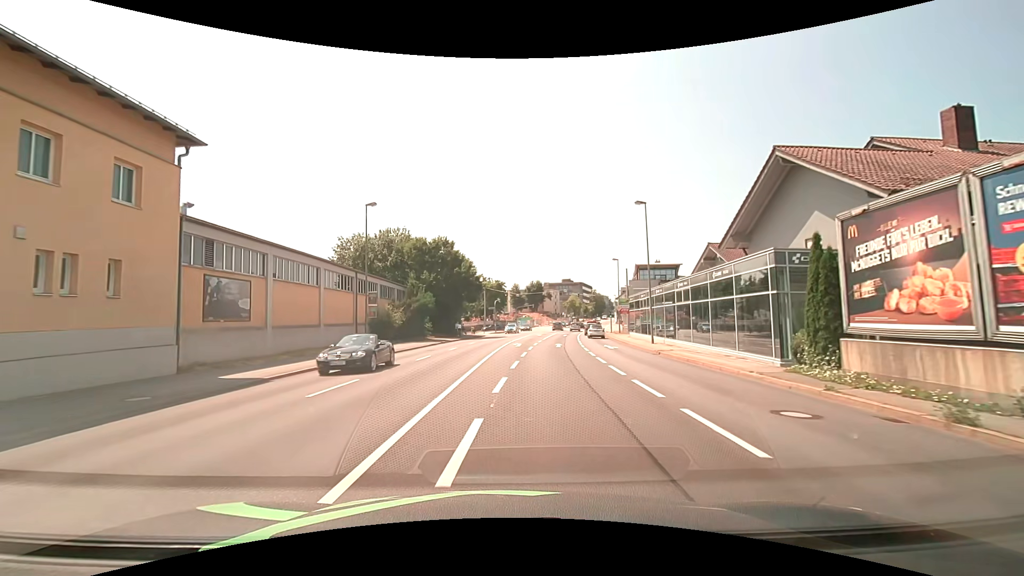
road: primary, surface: asphalt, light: Day
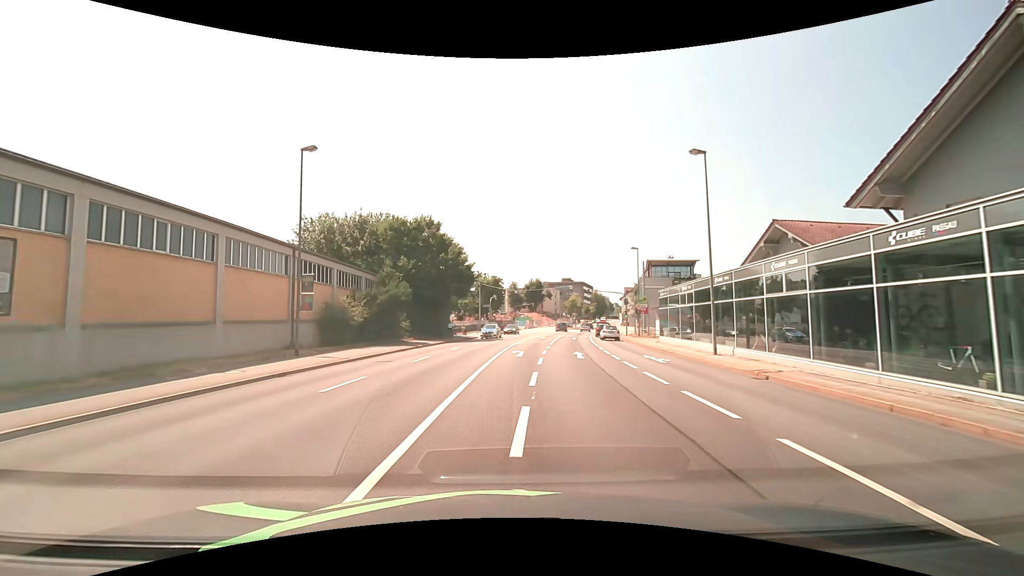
(0.0, +11.1) m; 0°
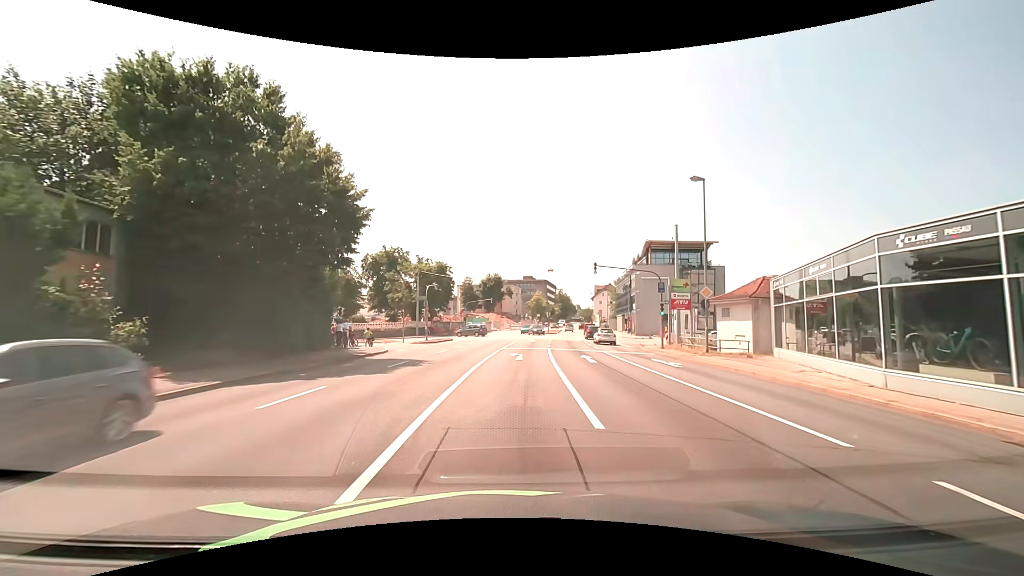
(+1.2, +28.7) m; +5°
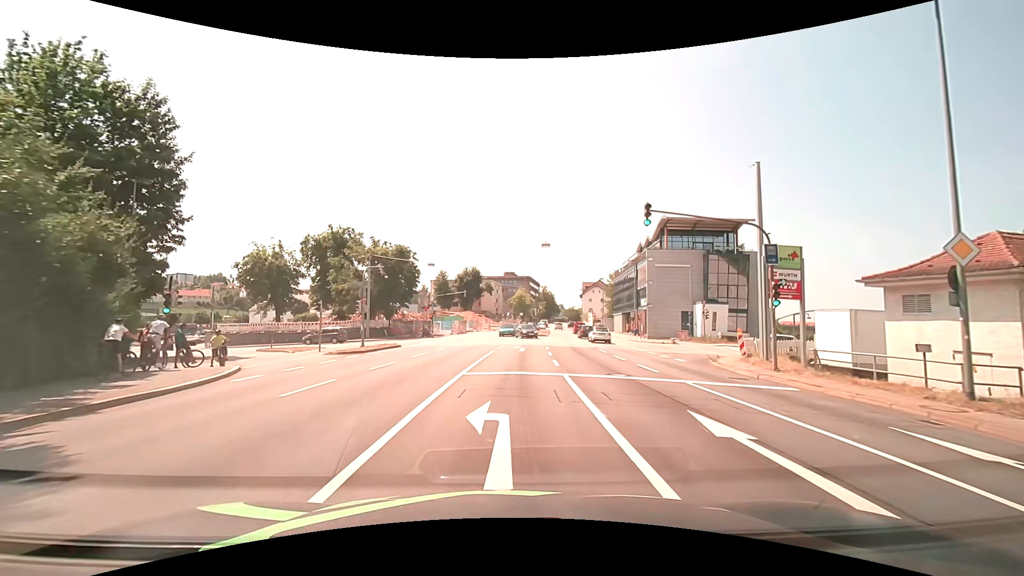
(+0.4, +16.7) m; +2°
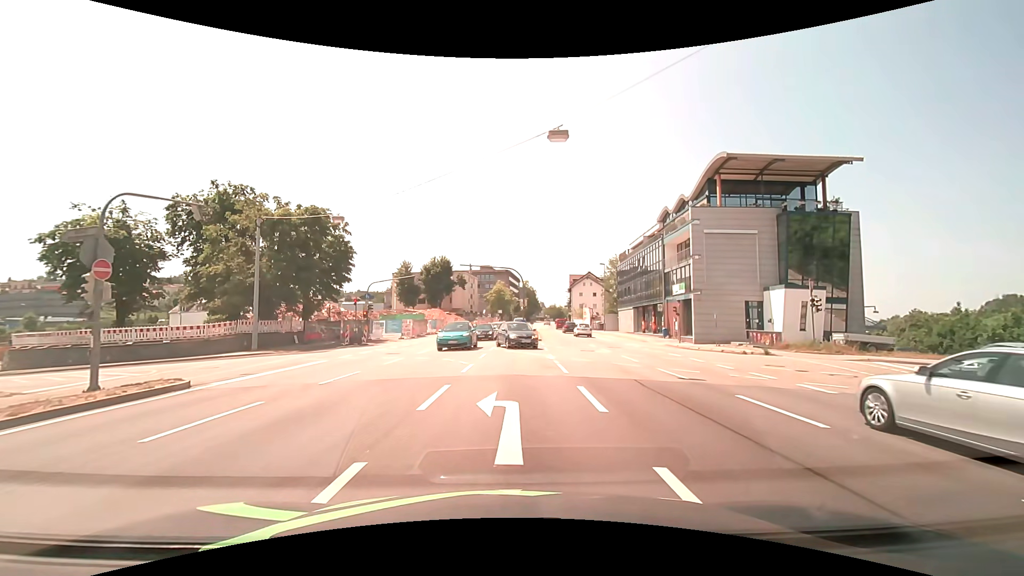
(+0.4, +21.1) m; +2°
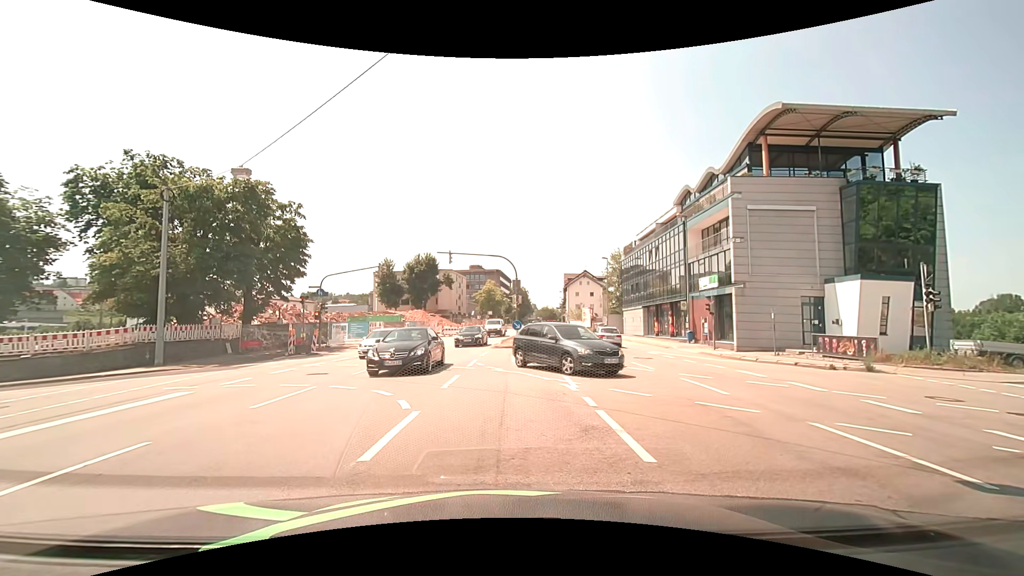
(+0.1, +8.5) m; -1°
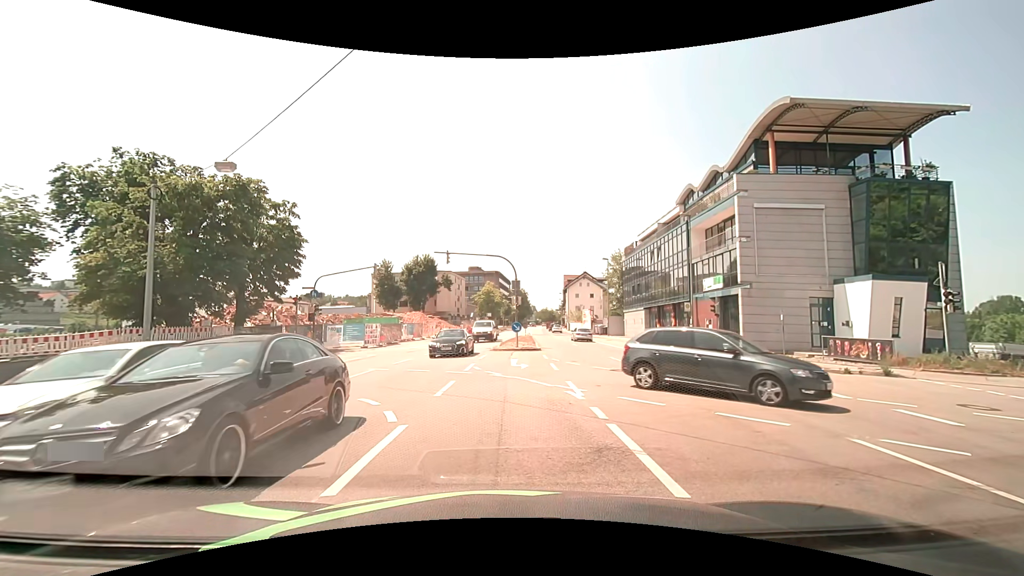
(0.0, +0.9) m; 0°
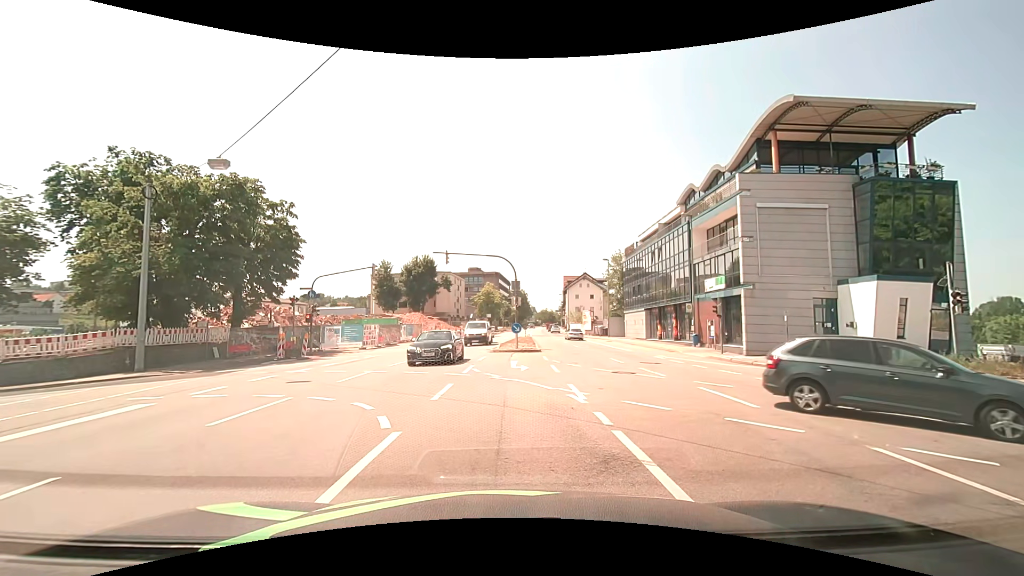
(0.0, +0.4) m; 0°
